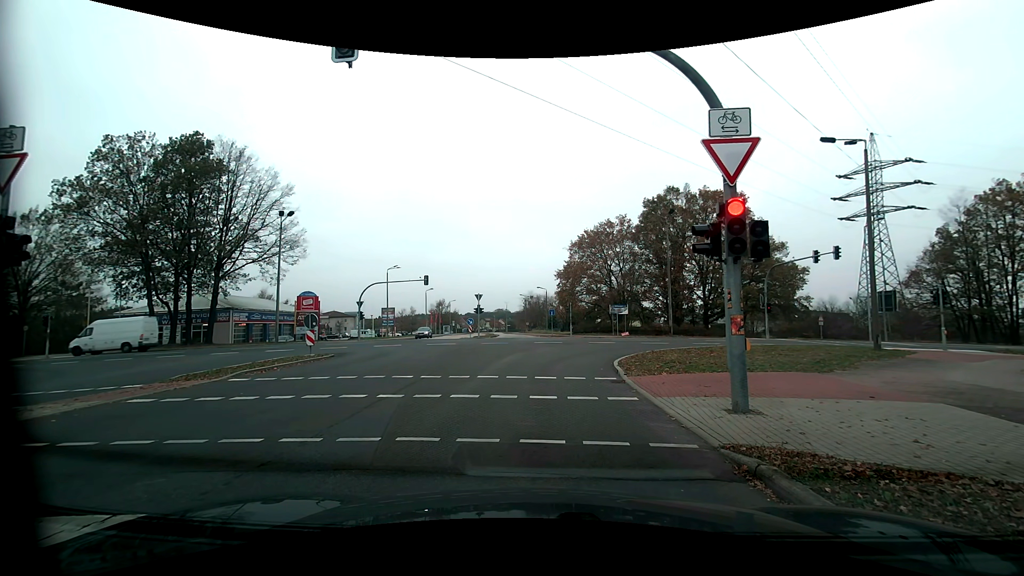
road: tertiary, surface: asphalt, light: Day
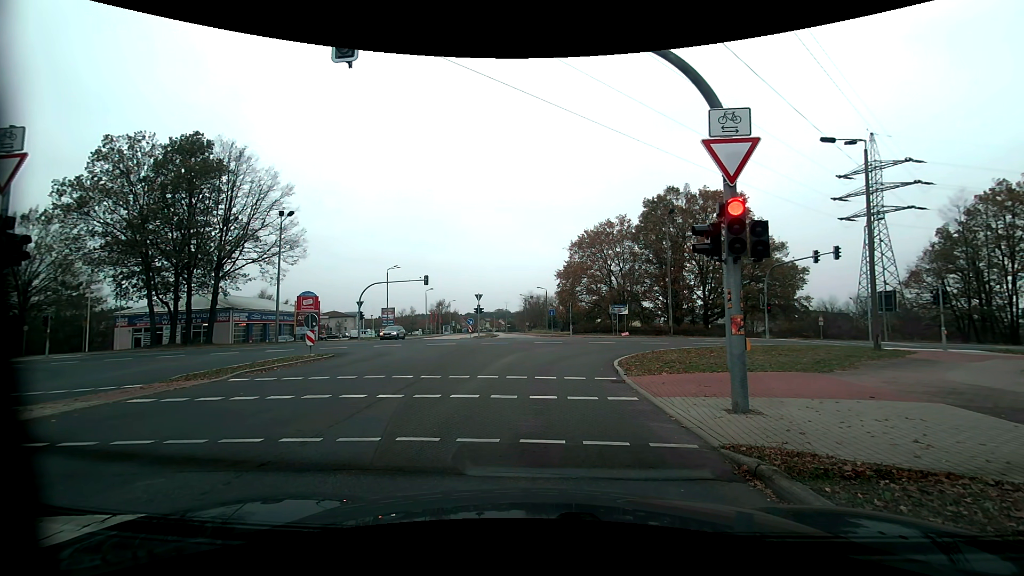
(0.0, 0.0) m; 0°
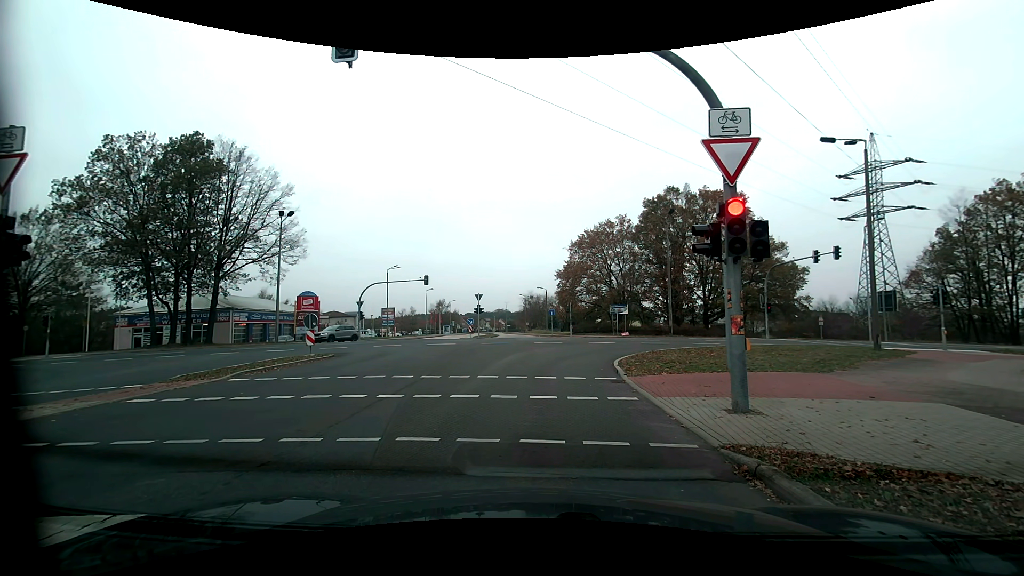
(0.0, 0.0) m; 0°
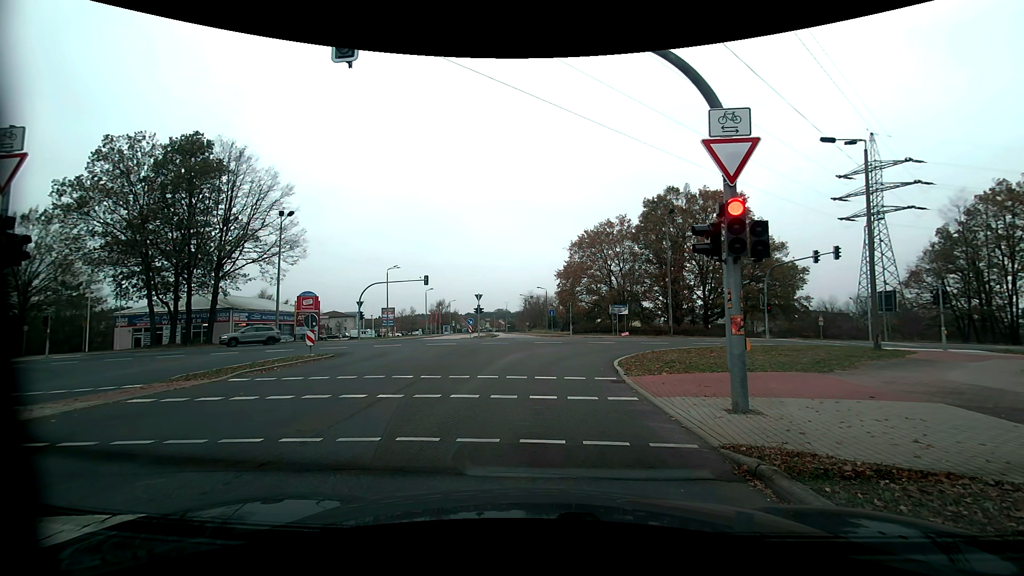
(0.0, 0.0) m; 0°
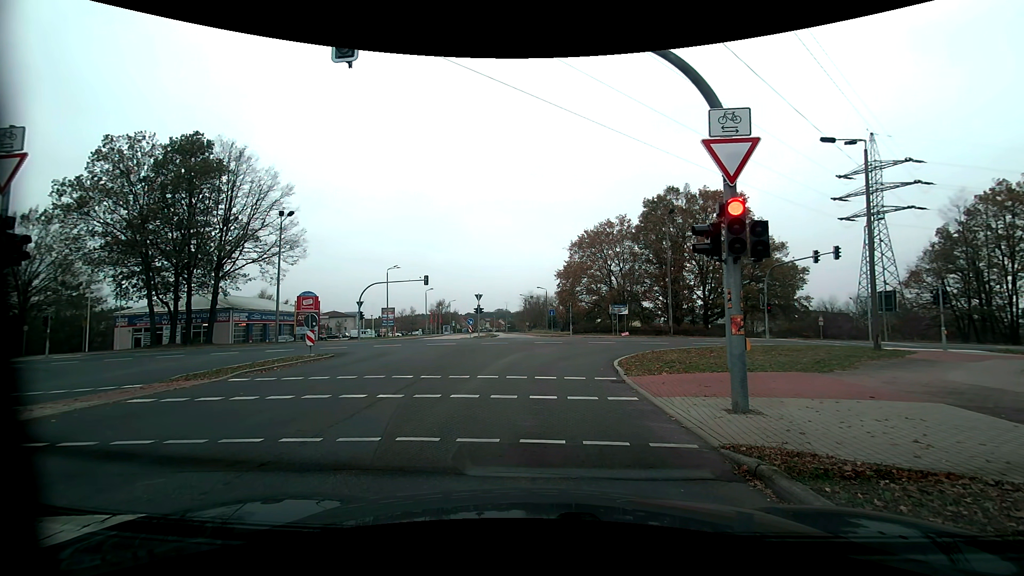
(0.0, 0.0) m; 0°
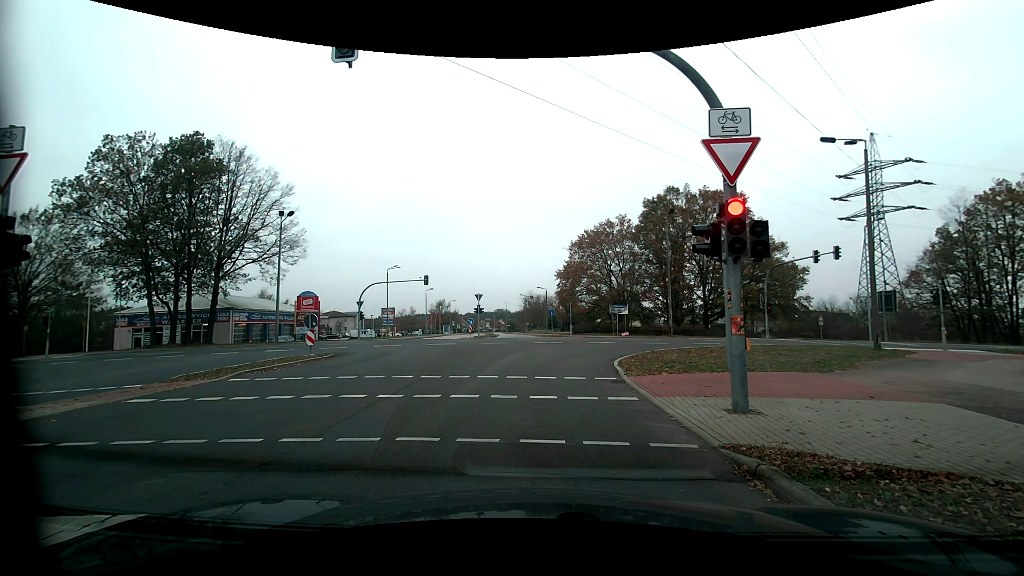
(0.0, 0.0) m; 0°
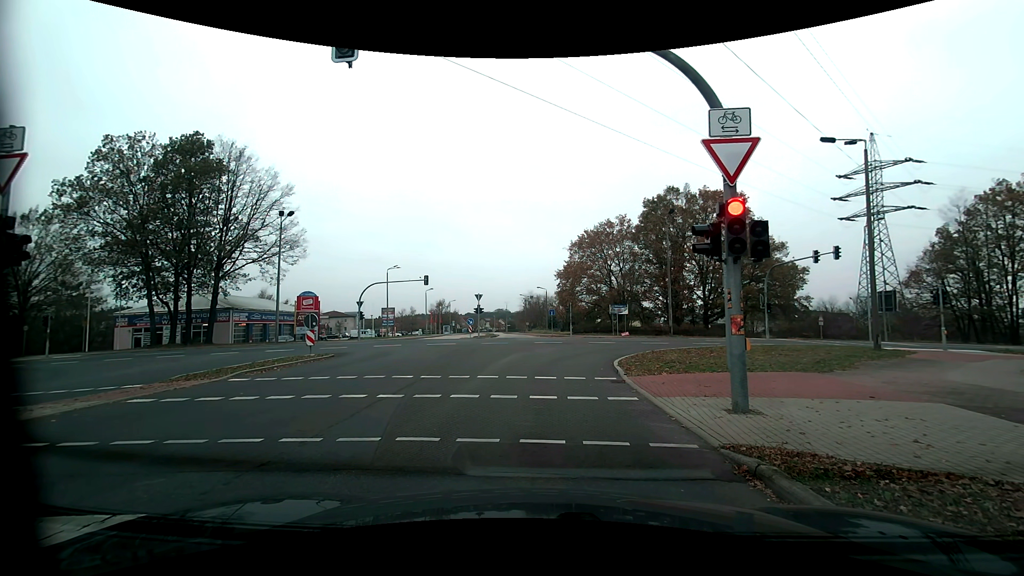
(0.0, 0.0) m; 0°
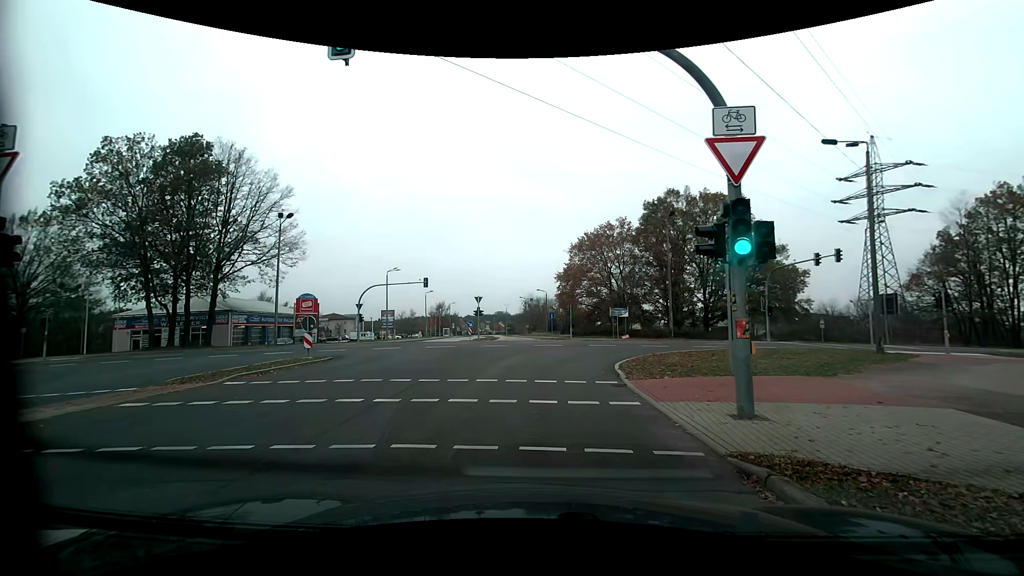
(0.0, +0.2) m; 0°
(0, +10) (+1, +20) (+6, +29) (+14, +33) (+24, +35) (+34, +36) (+44, +37) (+54, +38) (+64, +39) (+74, +40) m
